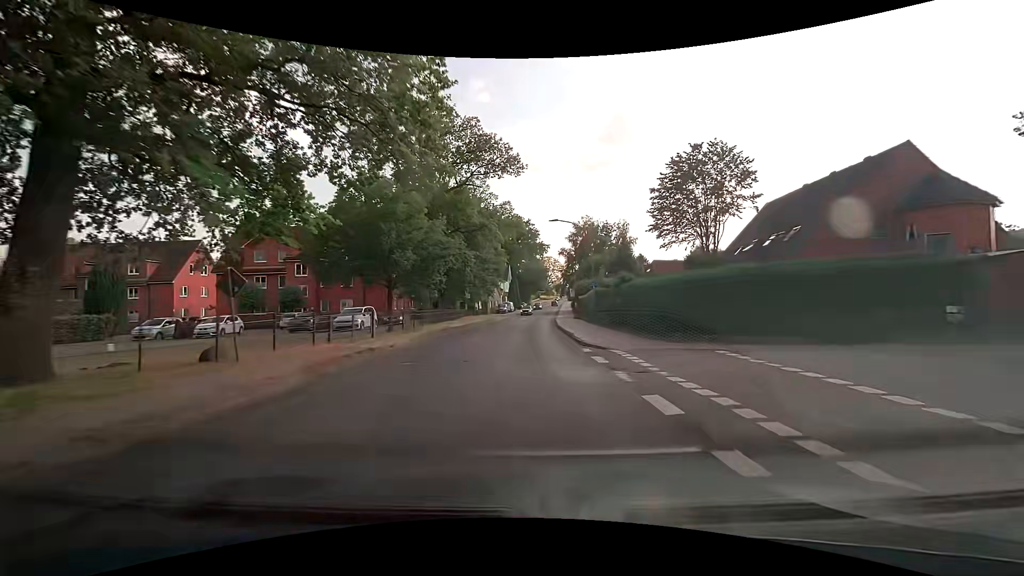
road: tertiary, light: Day
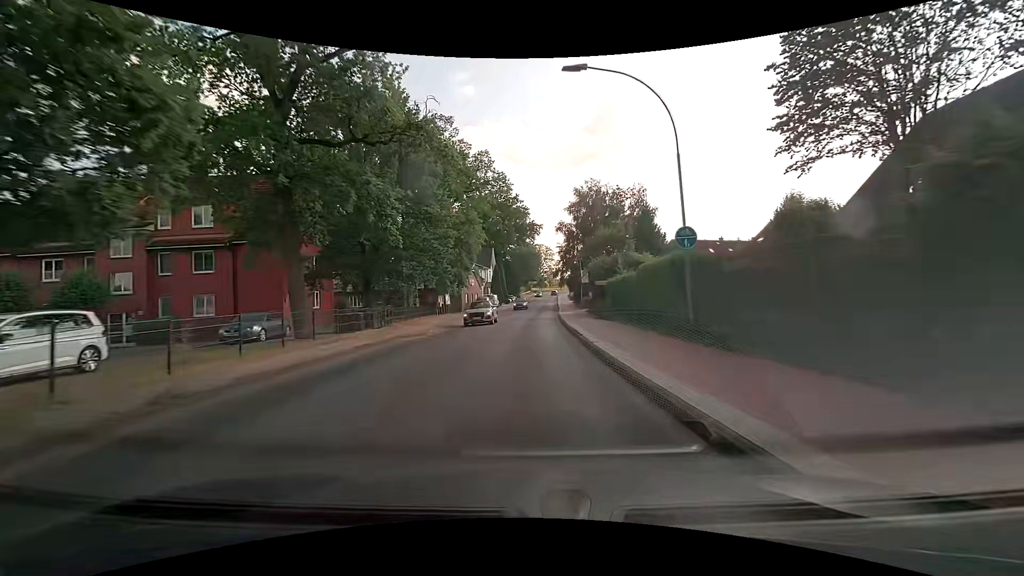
(+0.2, +22.7) m; +1°
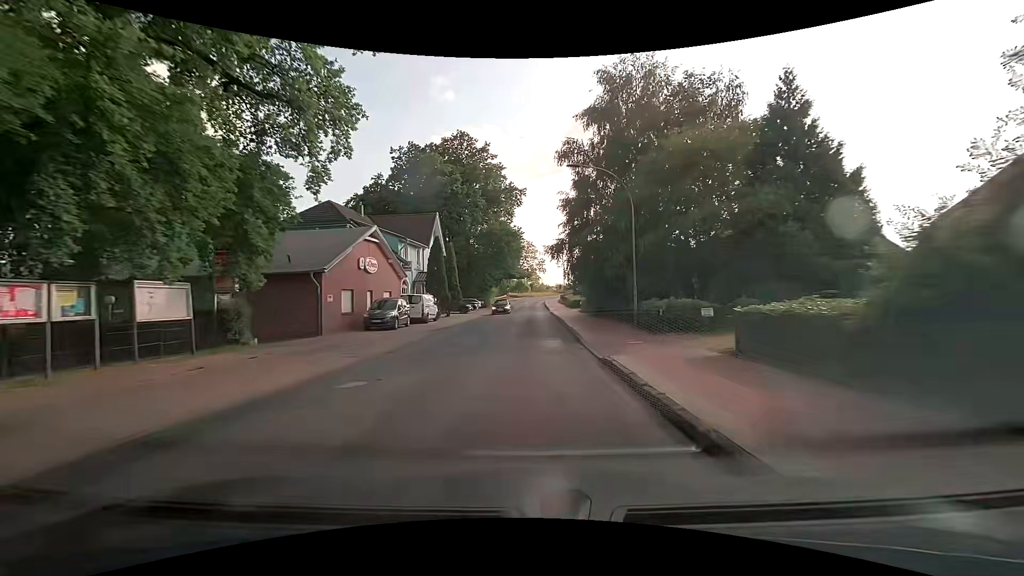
(+0.8, +38.4) m; +2°
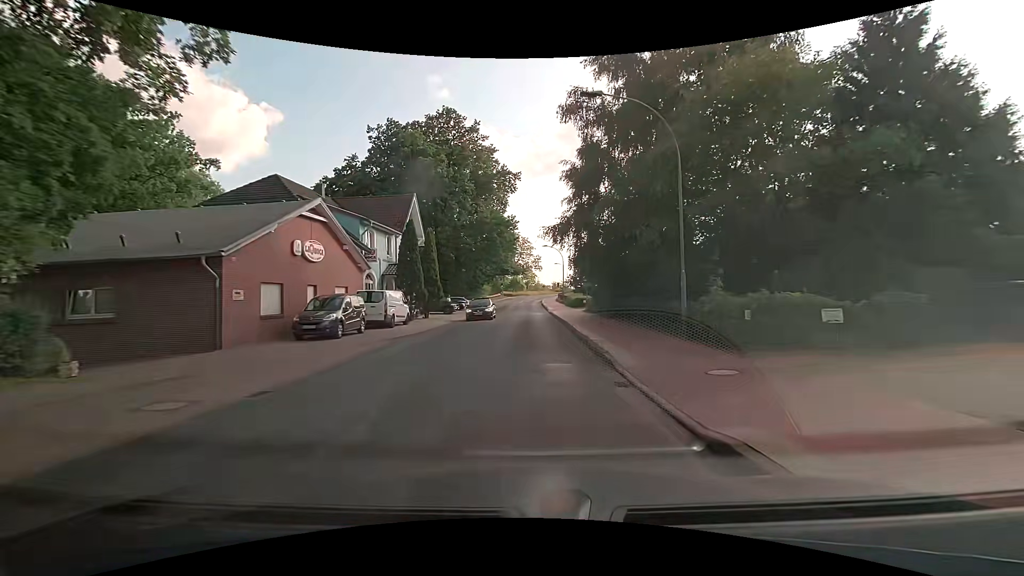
(+0.1, +7.7) m; +1°
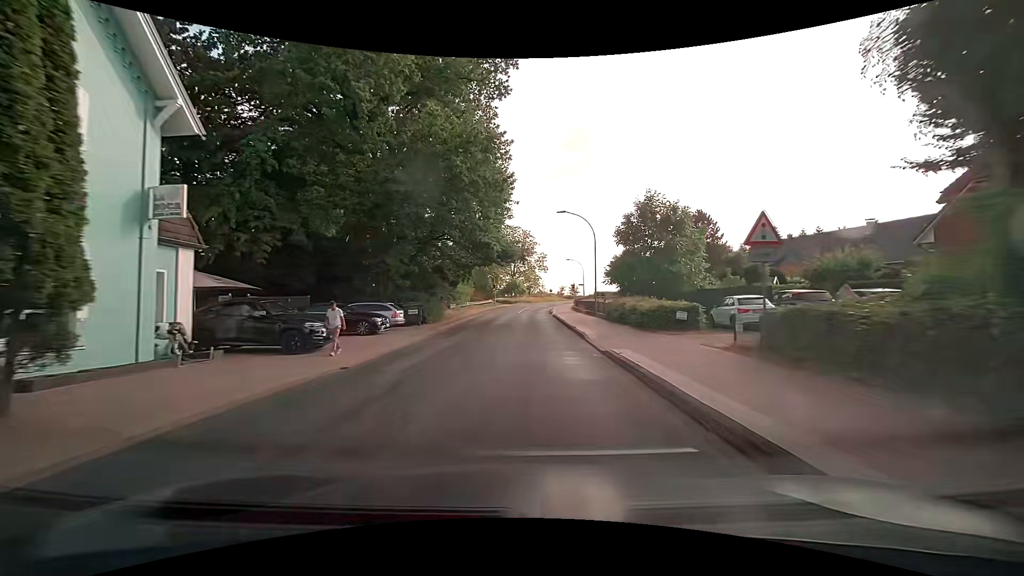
(0.0, +30.3) m; -1°
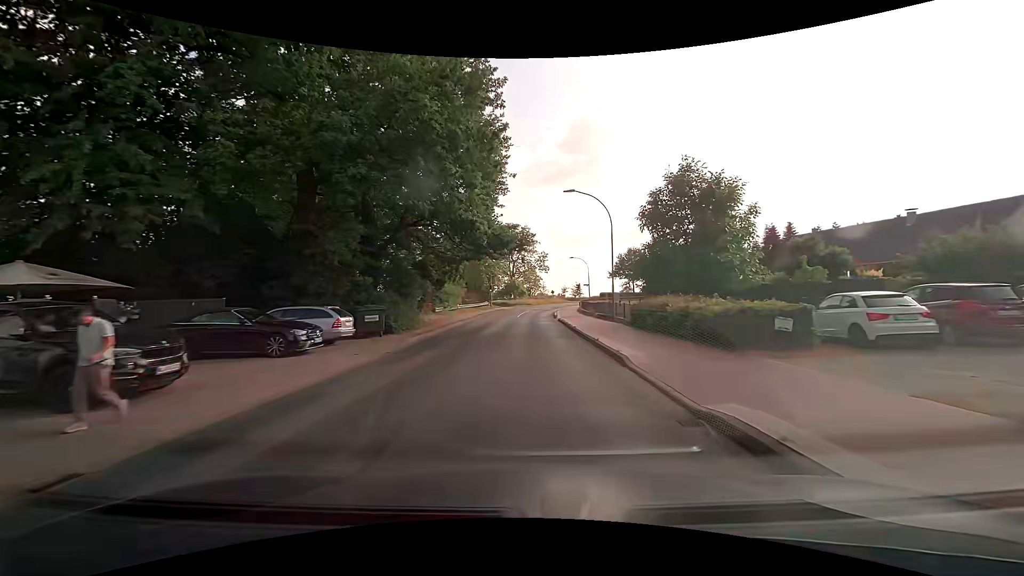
(+0.1, +7.5) m; +1°
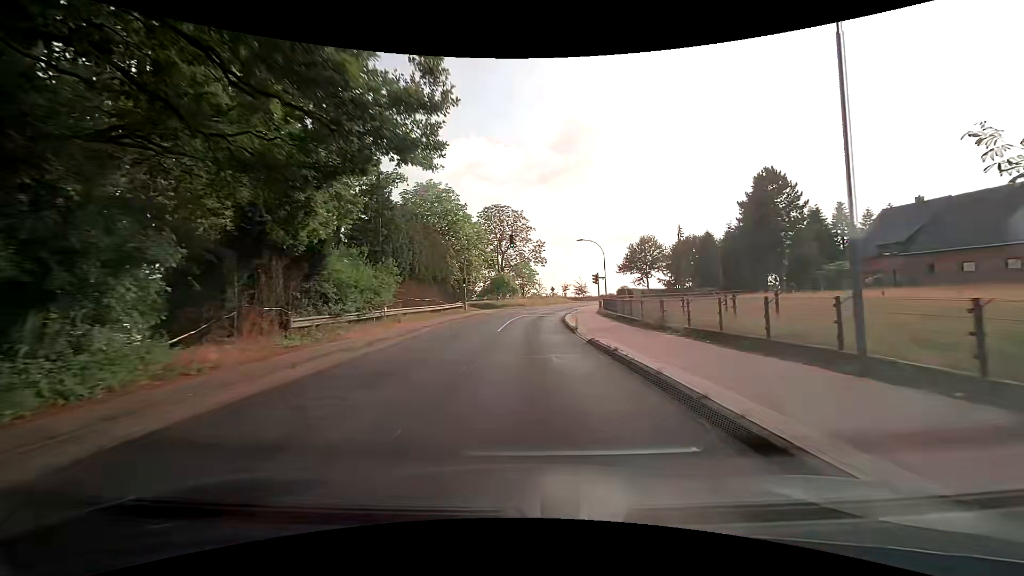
(+0.1, +22.5) m; 0°
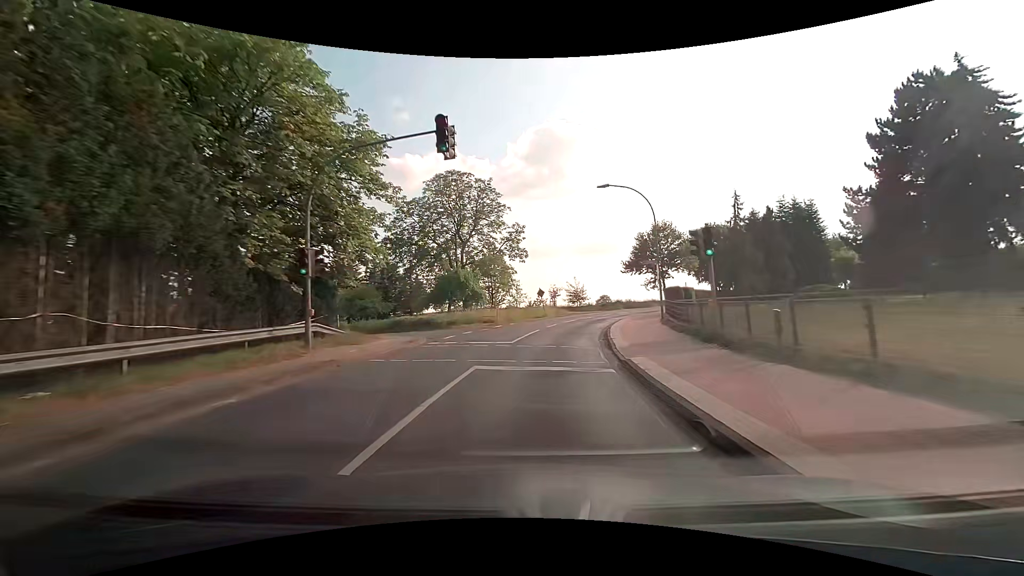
(+0.4, +30.1) m; +3°
(0, +10) (+1, +20) (+3, +30) (+5, +39) (+9, +49) (+14, +58) (+19, +66) (+25, +74) (+32, +82) (+38, +89) m
